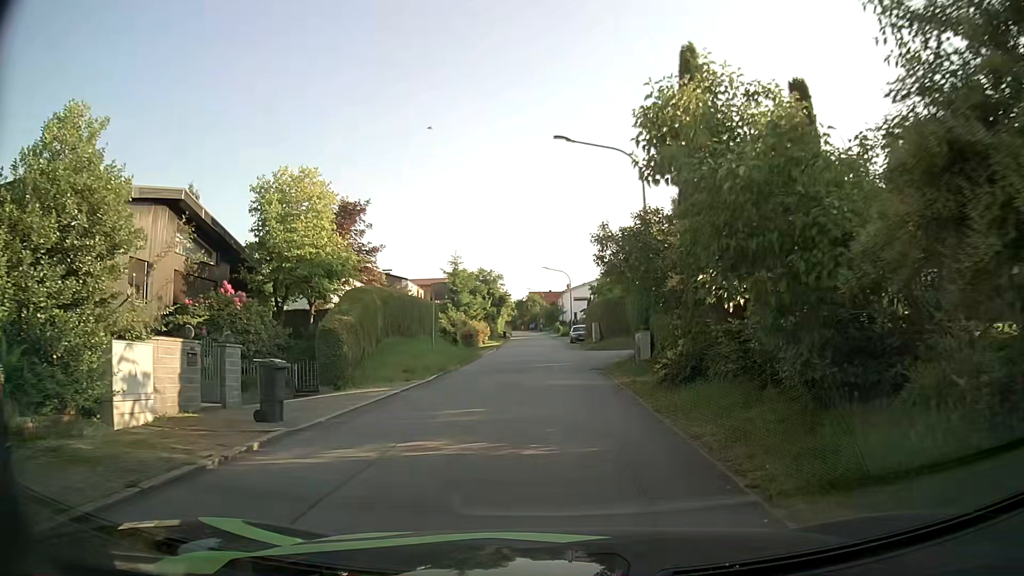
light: Day
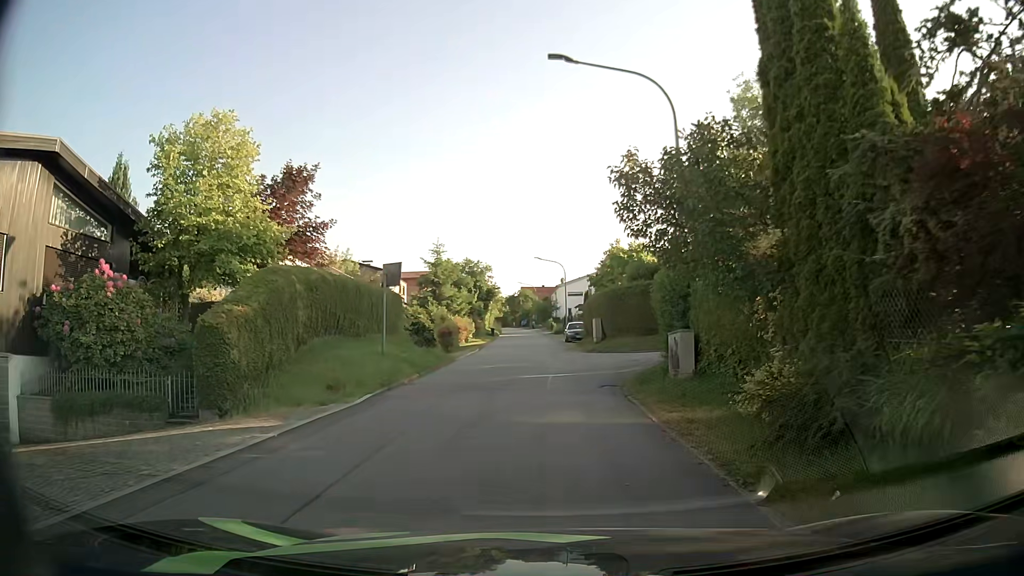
(+0.1, +6.9) m; +1°
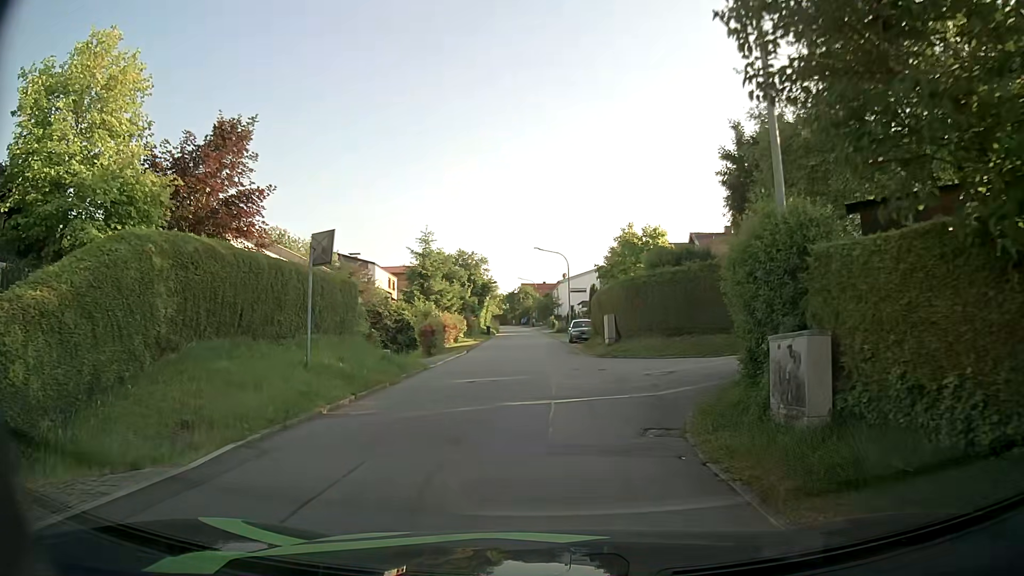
(0.0, +6.4) m; 0°
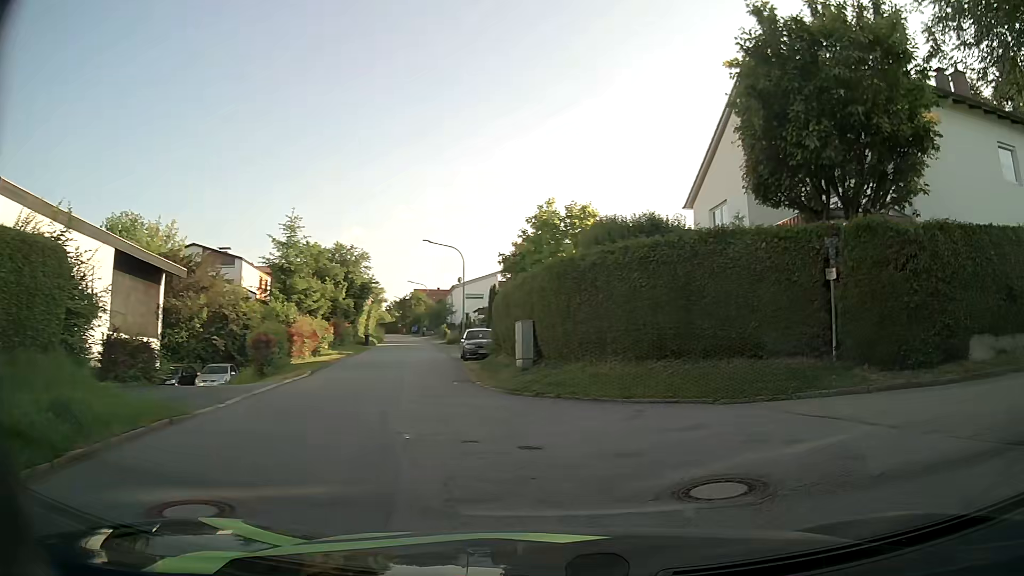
(0.0, +10.4) m; +8°
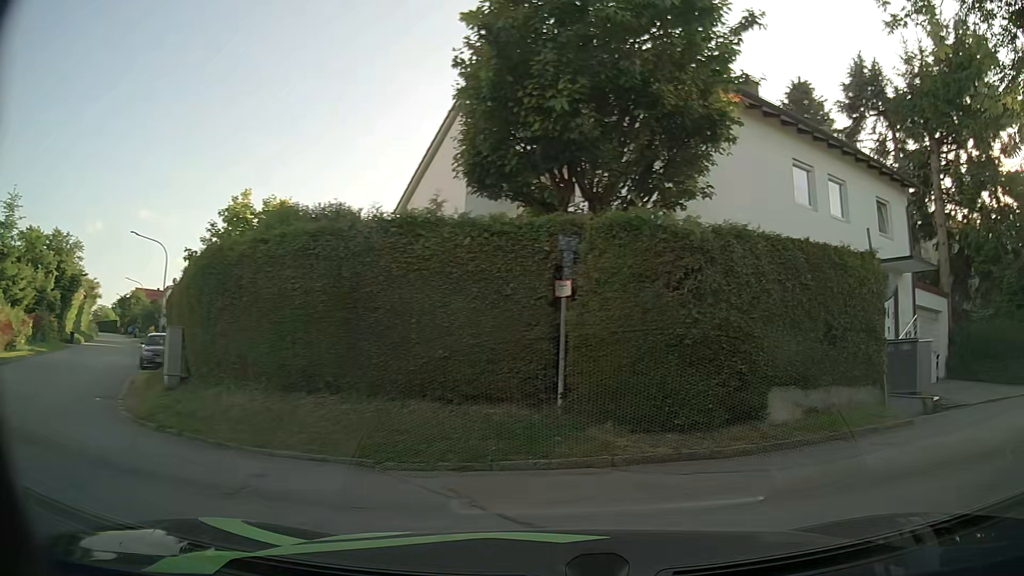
(+0.7, +3.7) m; +24°
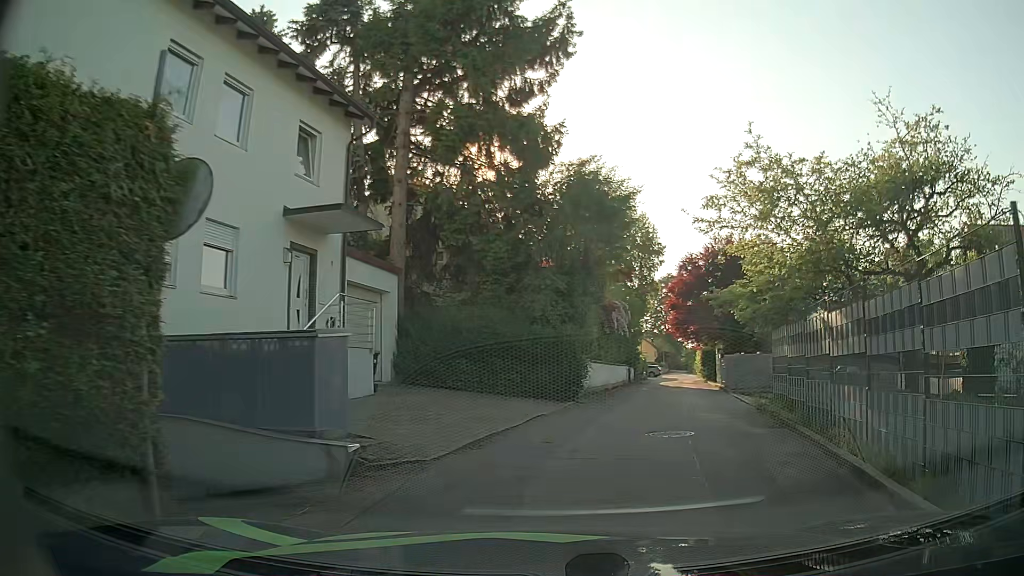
(+3.4, +6.7) m; +47°
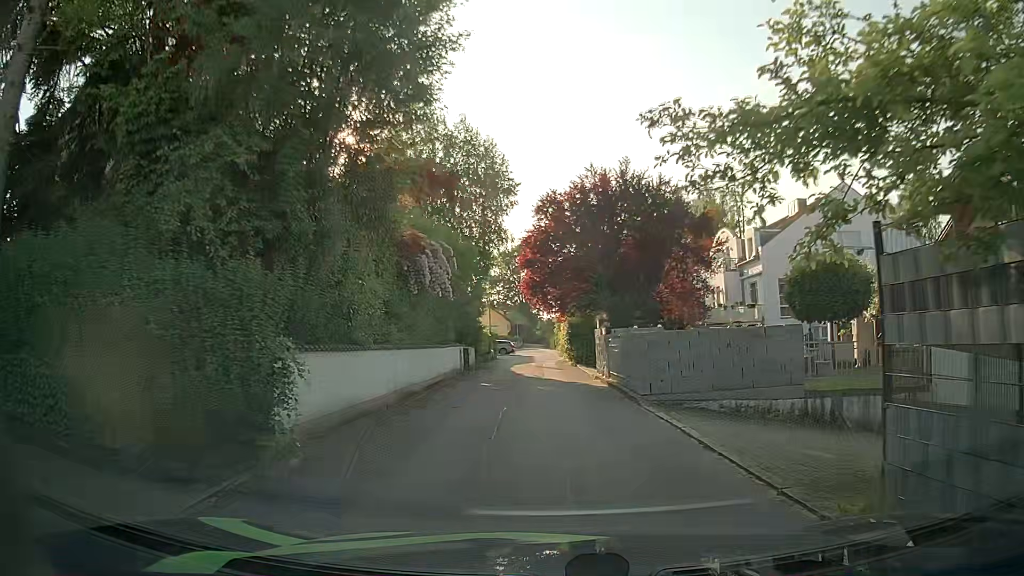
(+1.9, +12.0) m; +13°
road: residential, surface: asphalt
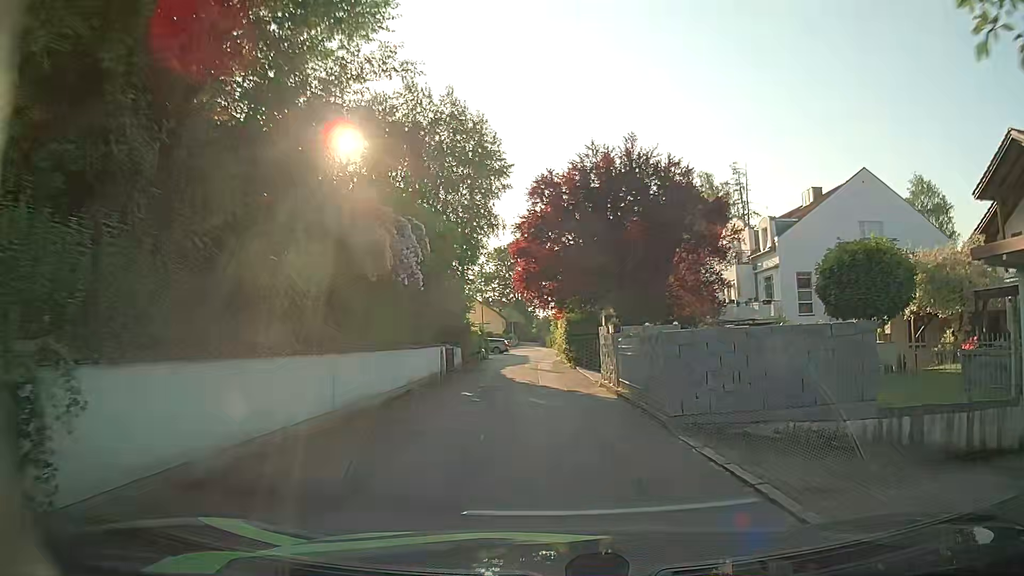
(0.0, +3.6) m; -1°
